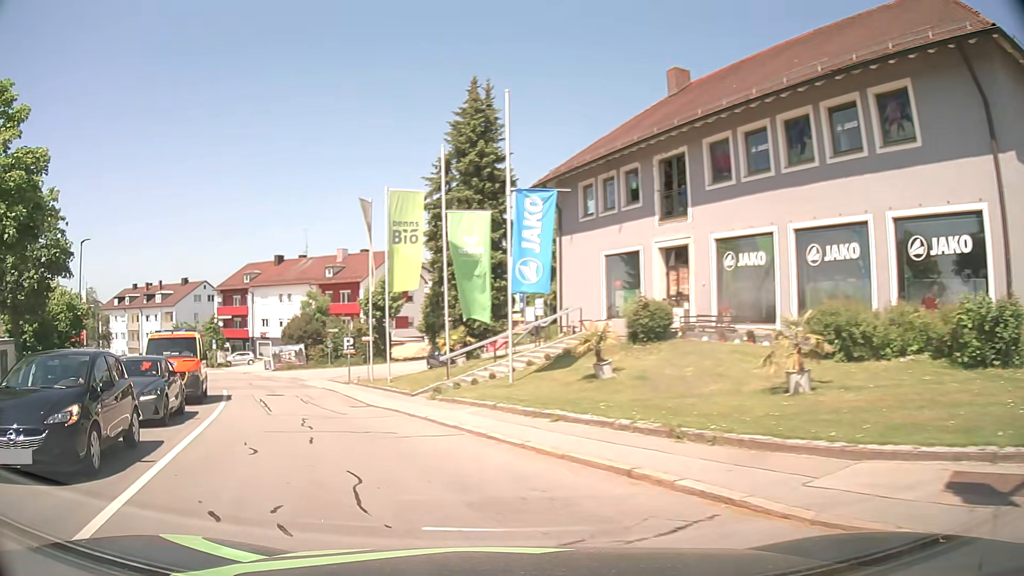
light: Day
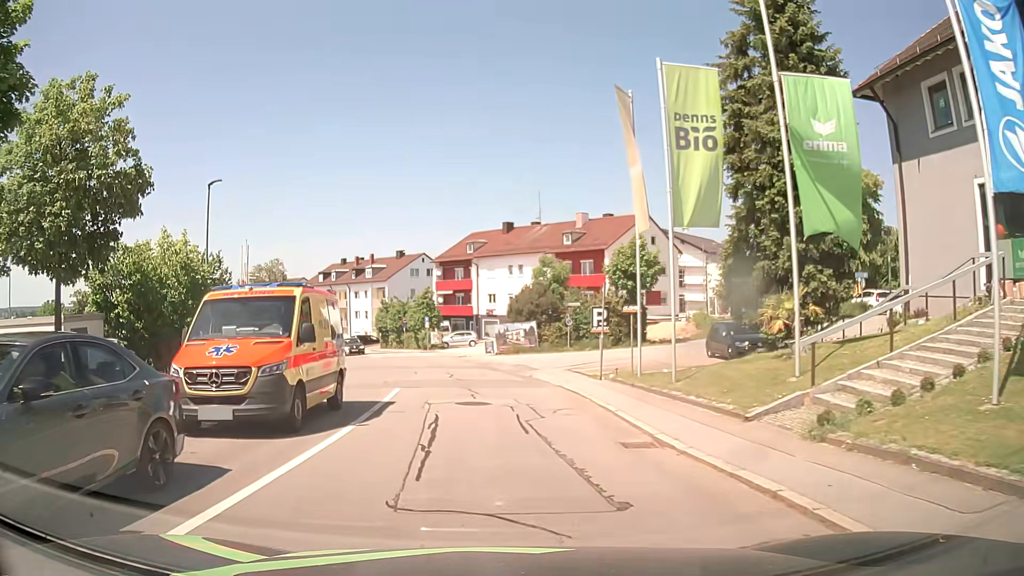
(-2.3, +11.0) m; -20°
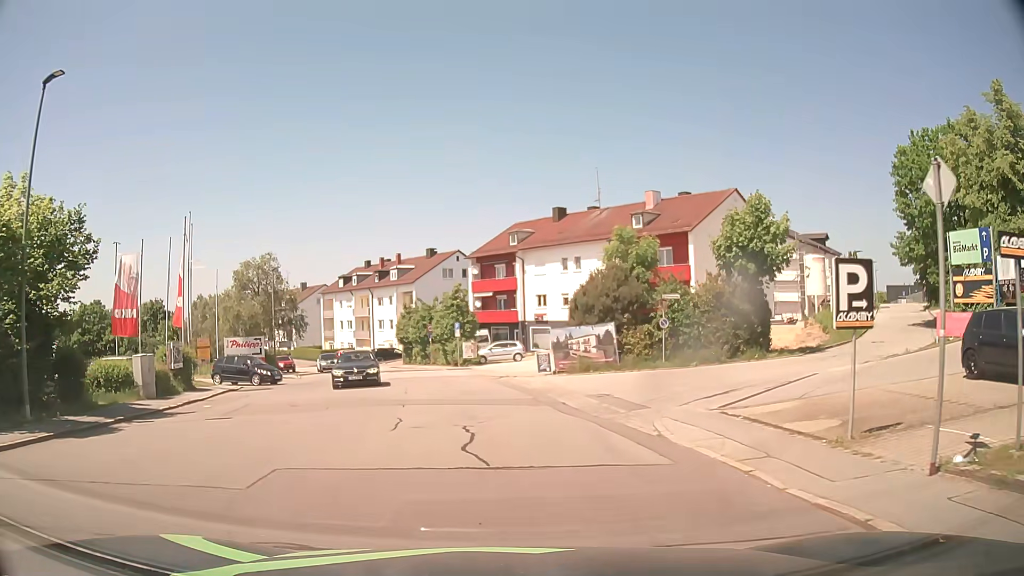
(-0.6, +14.4) m; -6°
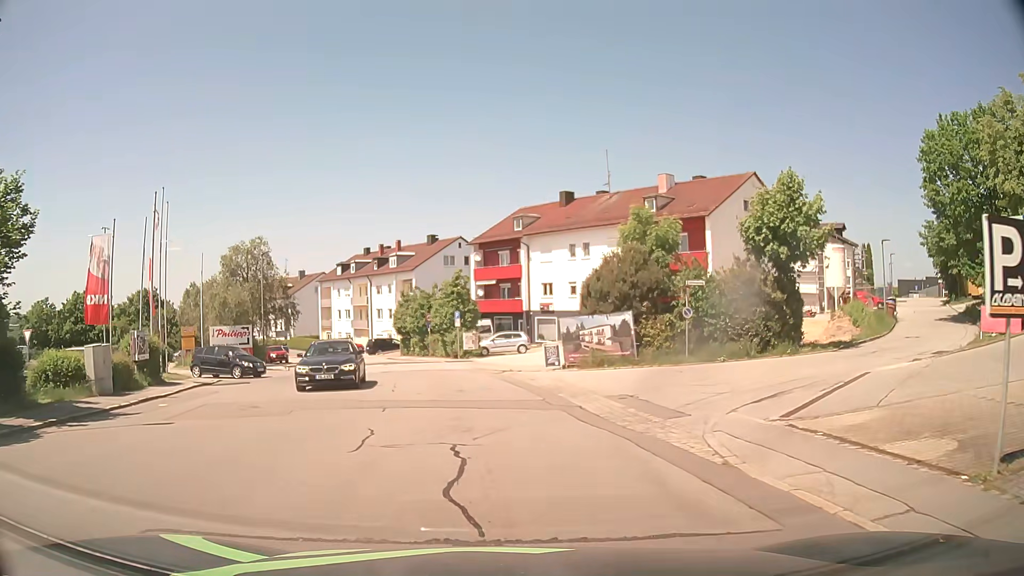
(+0.1, +3.1) m; 0°
